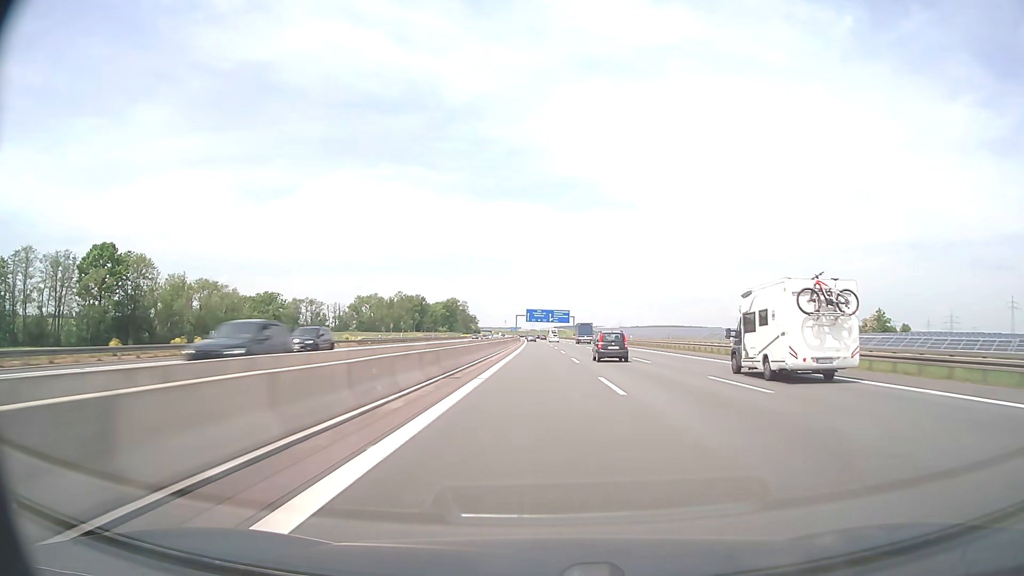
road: motorway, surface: asphalt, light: Day
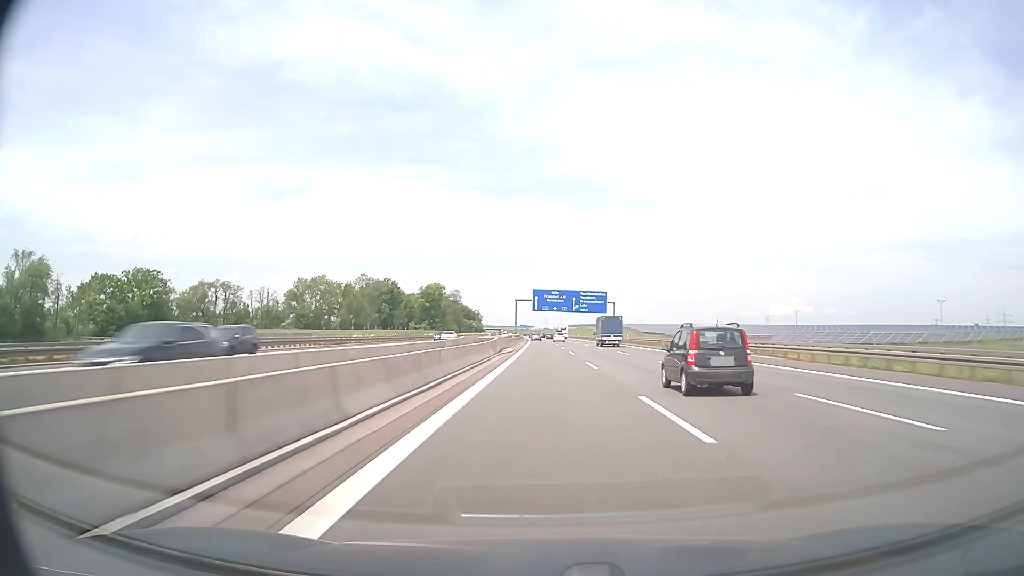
(-1.1, +96.3) m; -1°
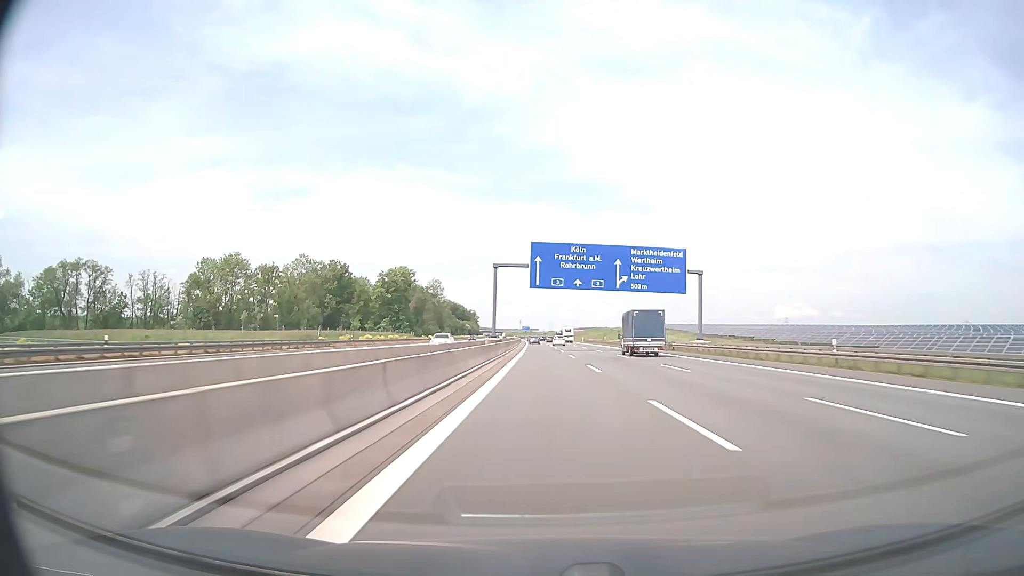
(-0.4, +71.9) m; 0°
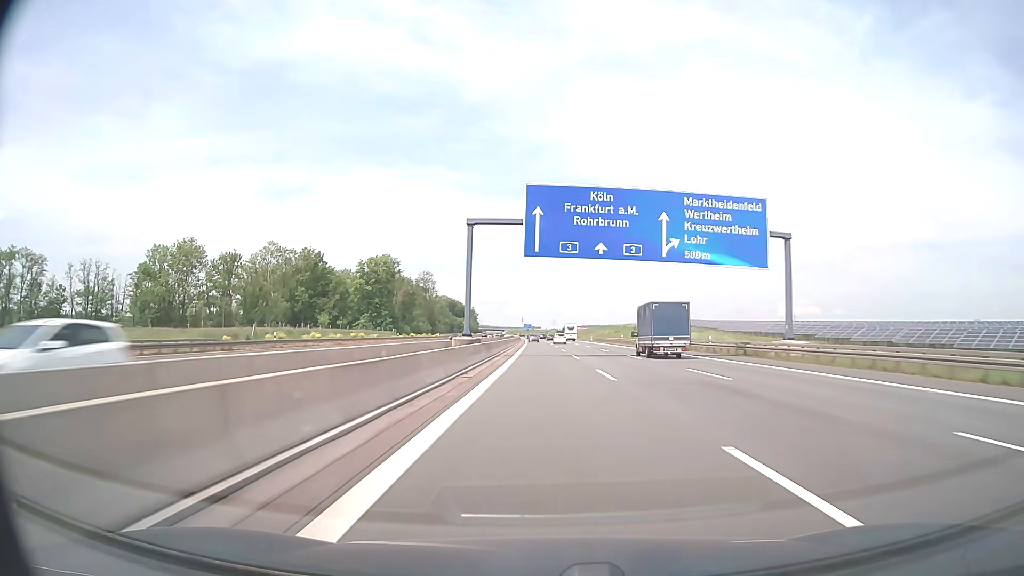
(0.0, +23.9) m; 0°
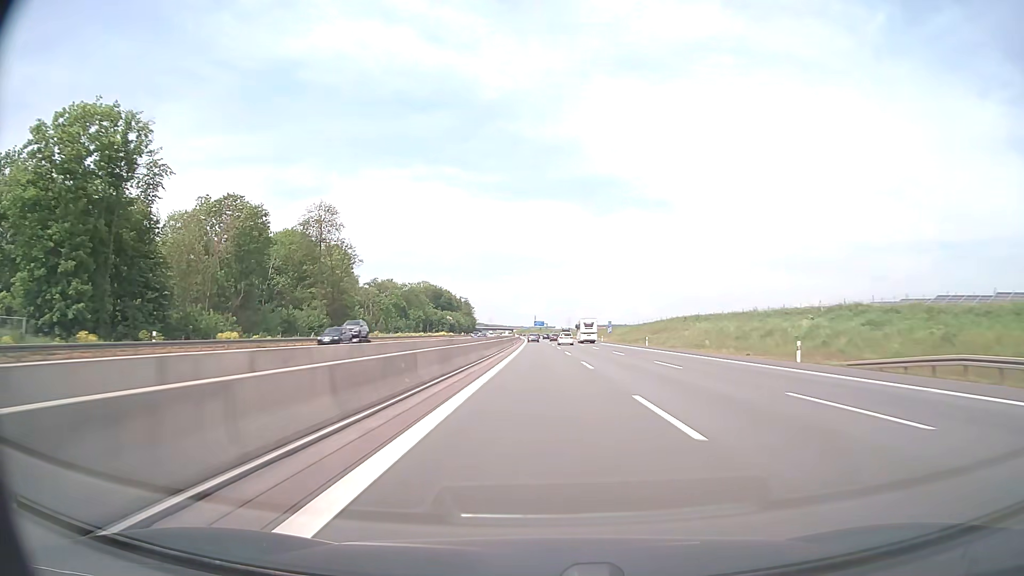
(-1.2, +118.8) m; -1°
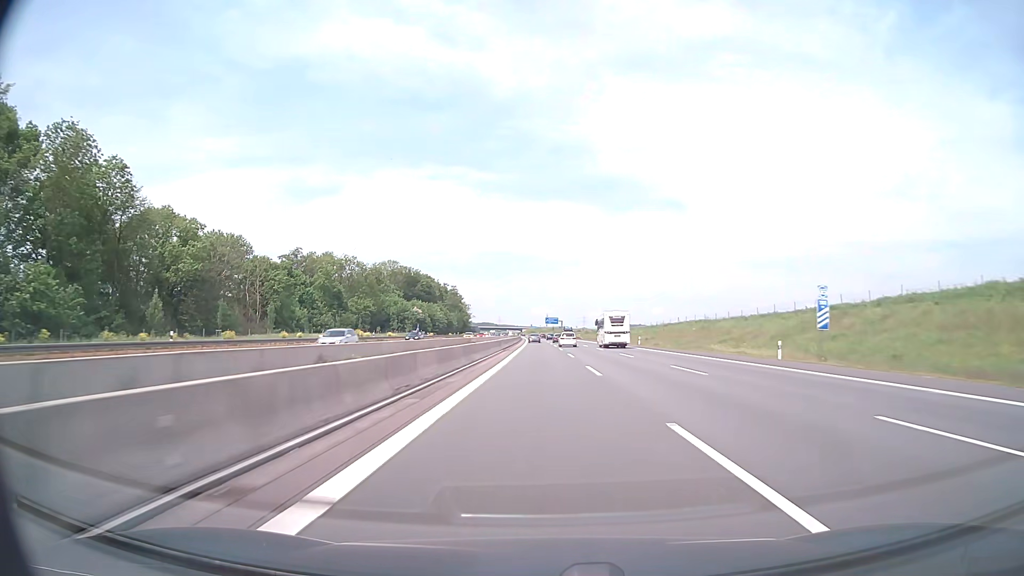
(-0.7, +94.0) m; -1°
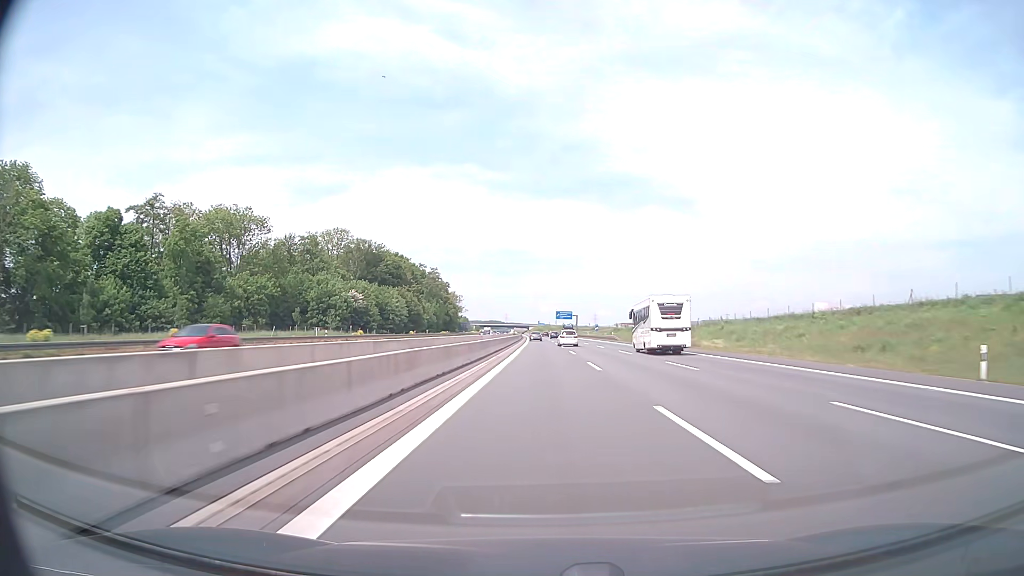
(-0.5, +69.3) m; -1°
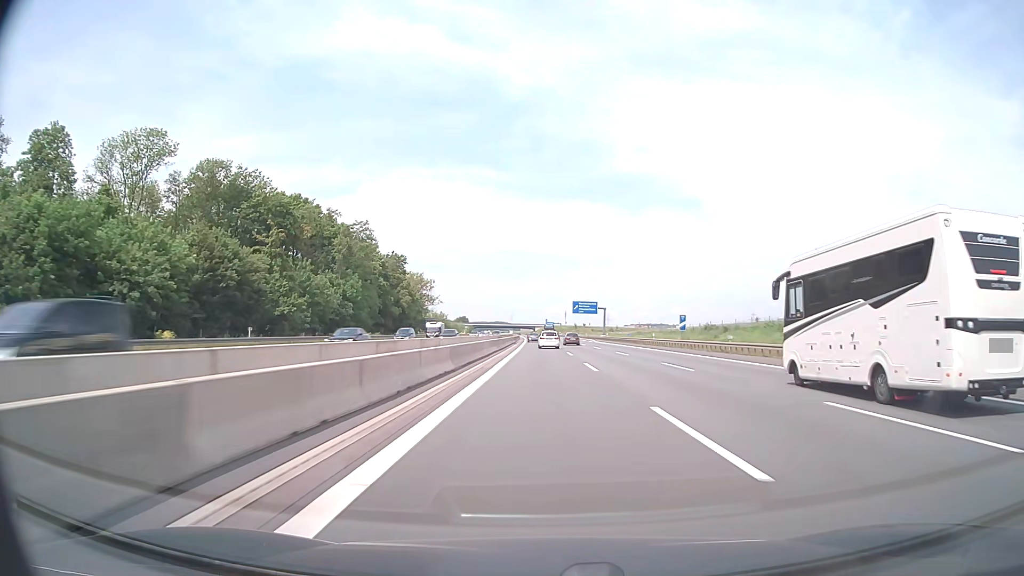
(-0.5, +89.0) m; -1°
(0, +10) (0, +20) (0, +30) (0, +40) (0, +50) (0, +60) (0, +70) (-1, +80) (-1, +90) (-1, +100) m
